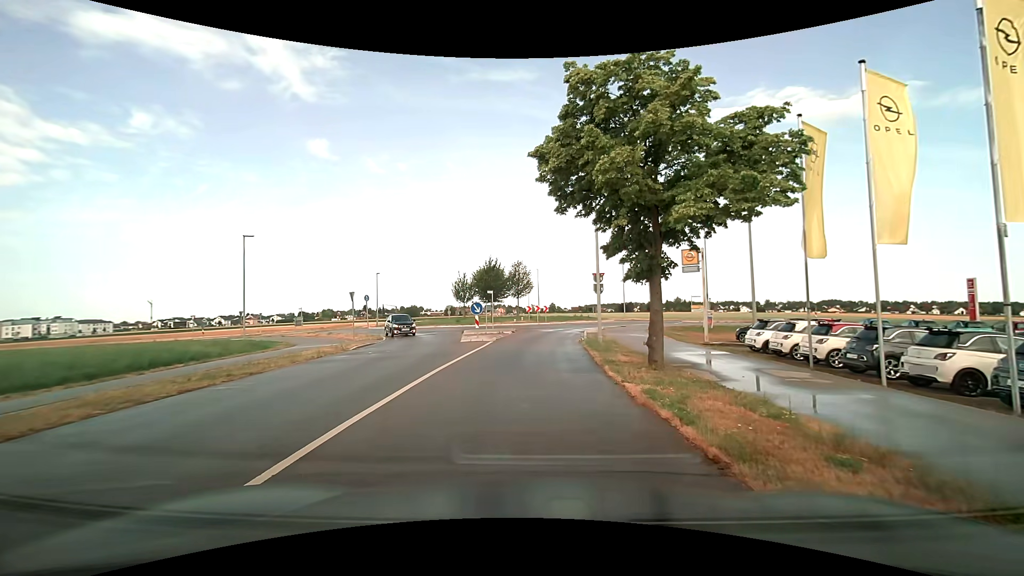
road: tertiary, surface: asphalt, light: Day
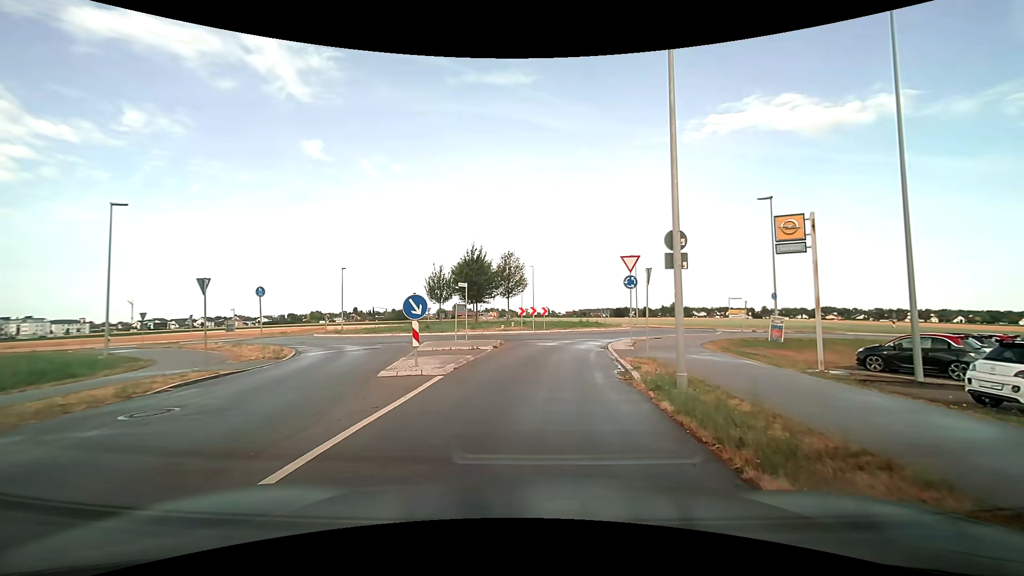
(0.0, +11.9) m; 0°
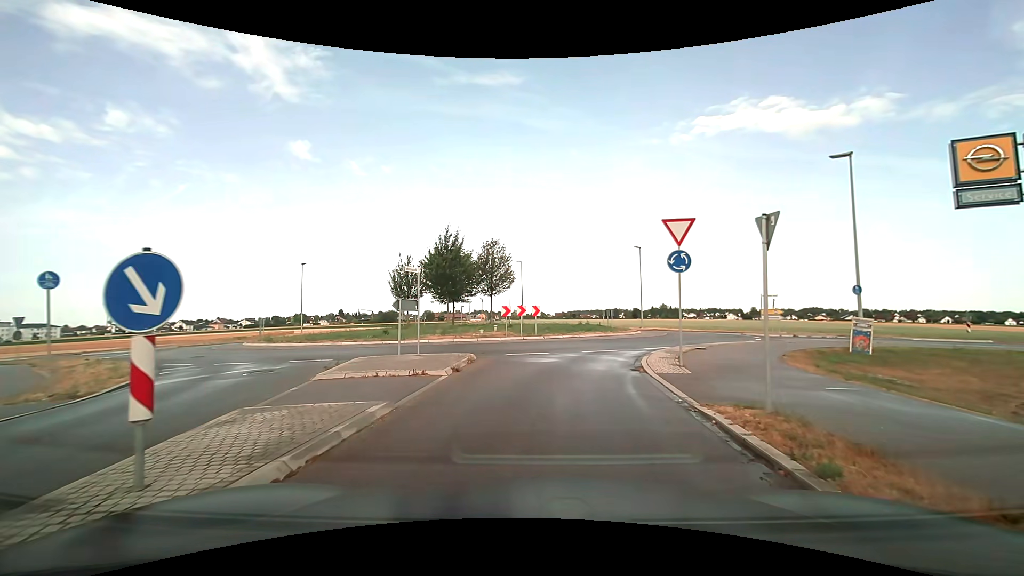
(+0.1, +8.1) m; +1°
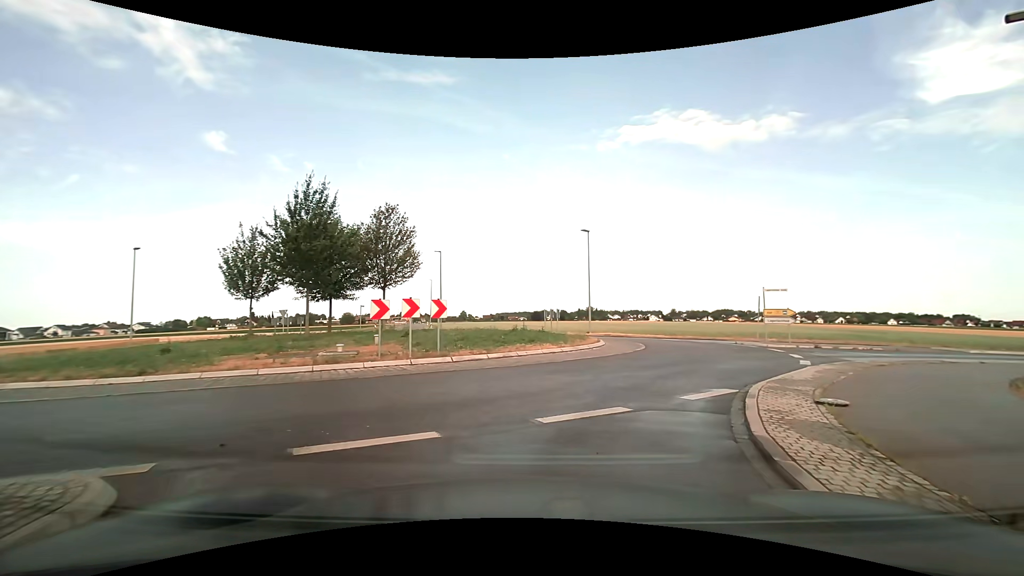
(+0.6, +11.8) m; +8°
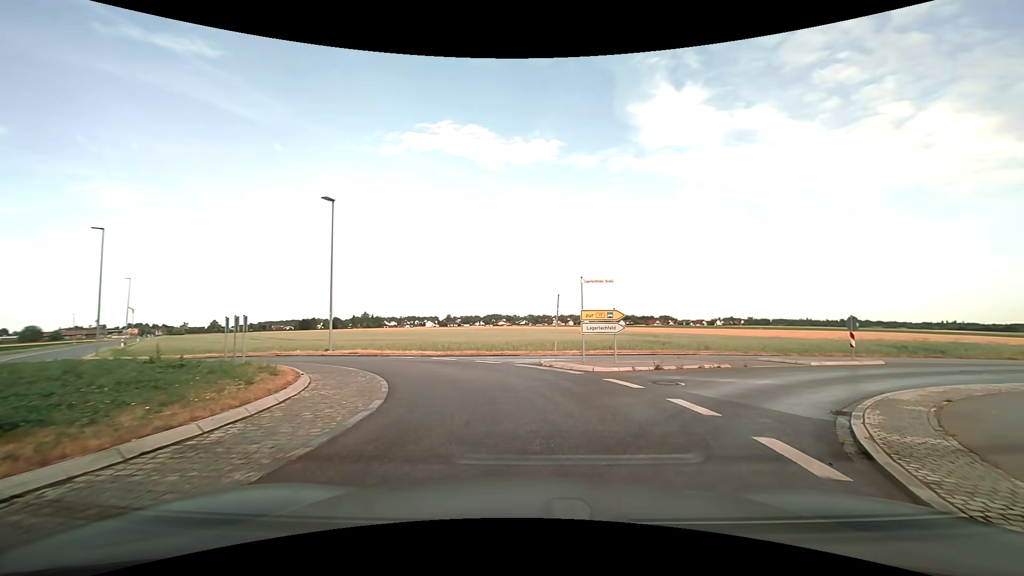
(+2.4, +11.3) m; +26°
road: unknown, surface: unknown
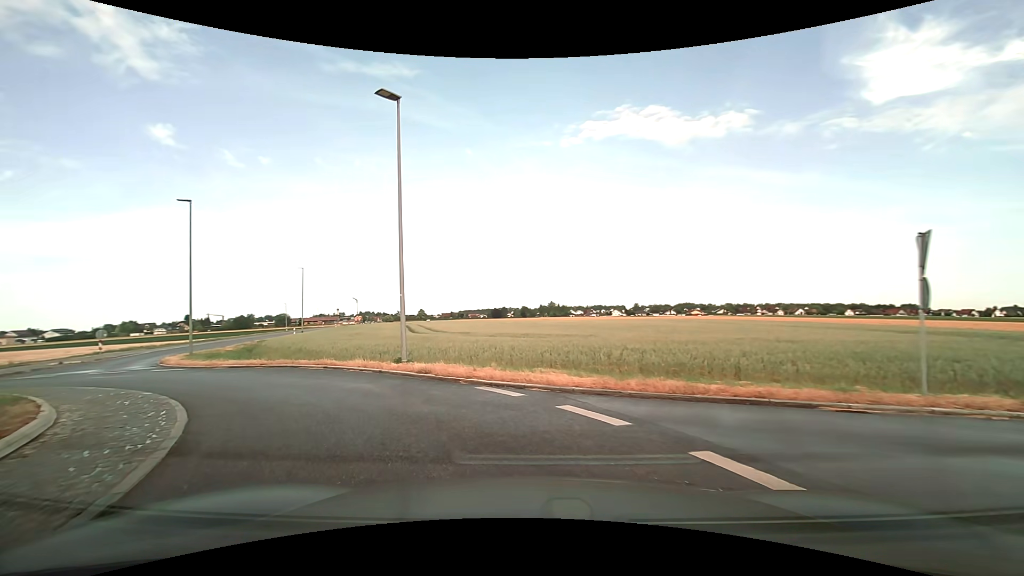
(-0.8, +13.8) m; -19°
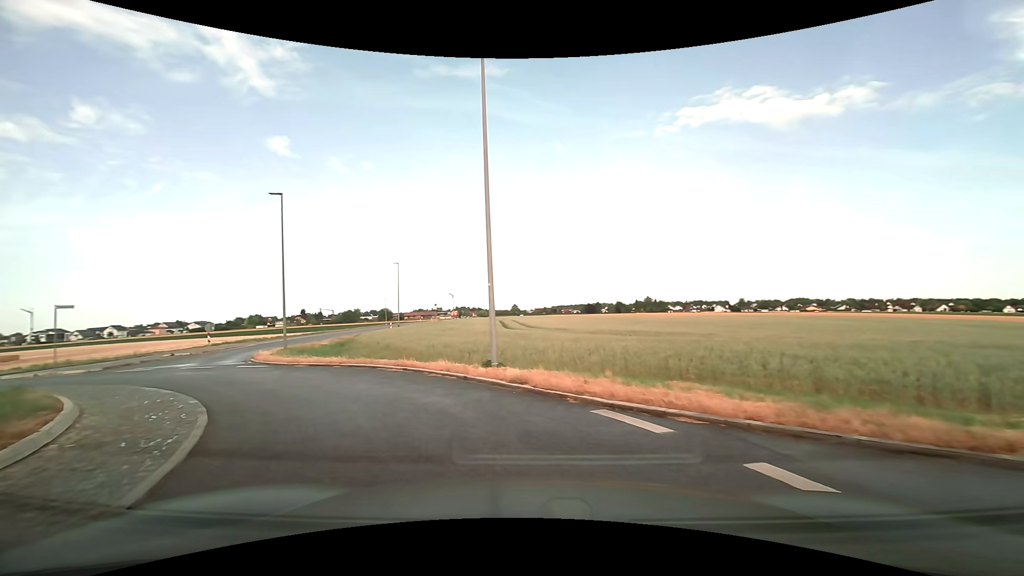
(-0.3, +2.9) m; -11°
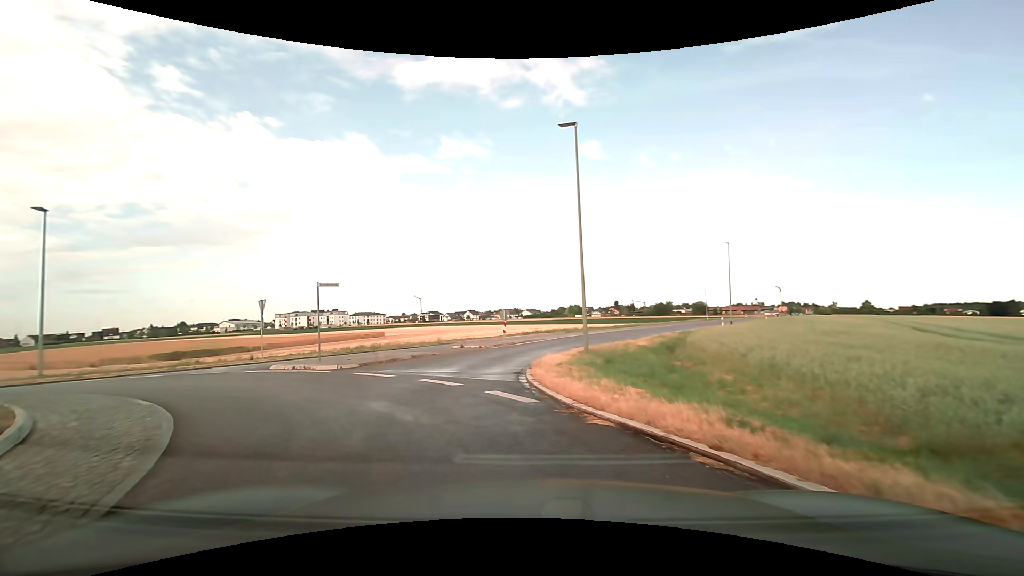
(-3.6, +10.7) m; -36°
(-3, +9) (-10, +15) (-20, +16) (-30, +15) (-40, +17) (-49, +21) (-58, +26) (-66, +31) (-74, +38) (-81, +44) m
